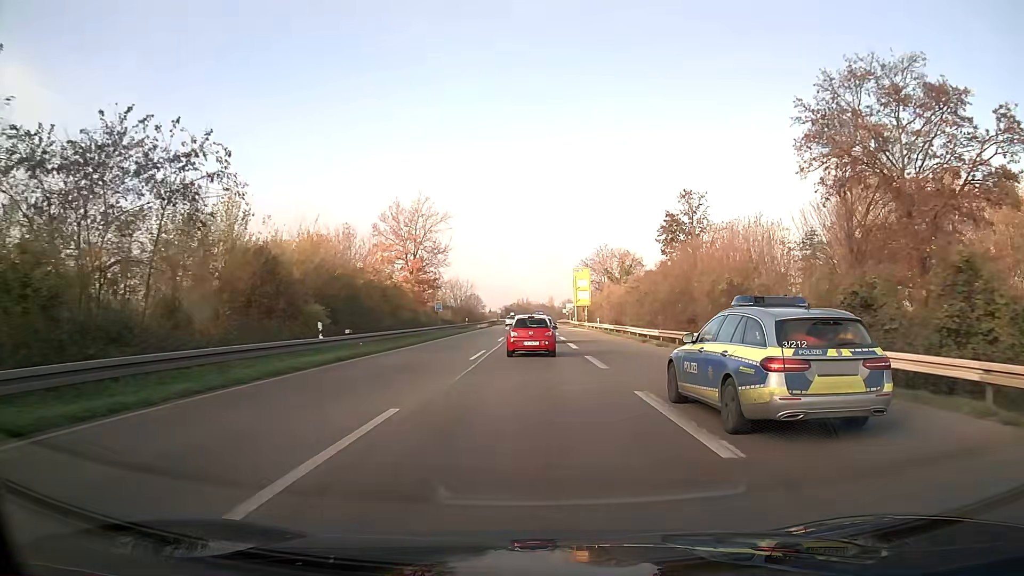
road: trunk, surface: asphalt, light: Day
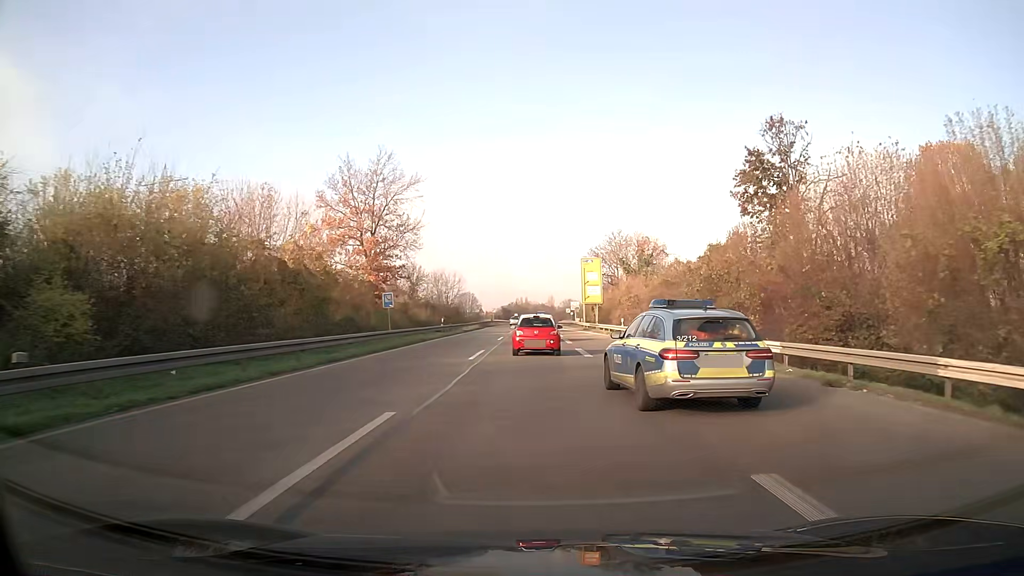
(0.0, +18.7) m; 0°
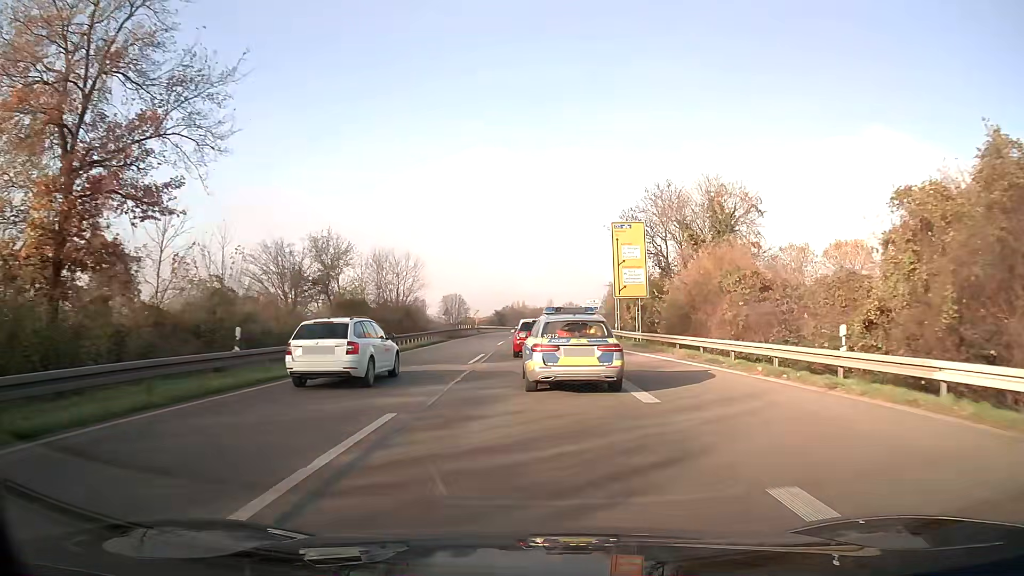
(+0.1, +36.6) m; 0°
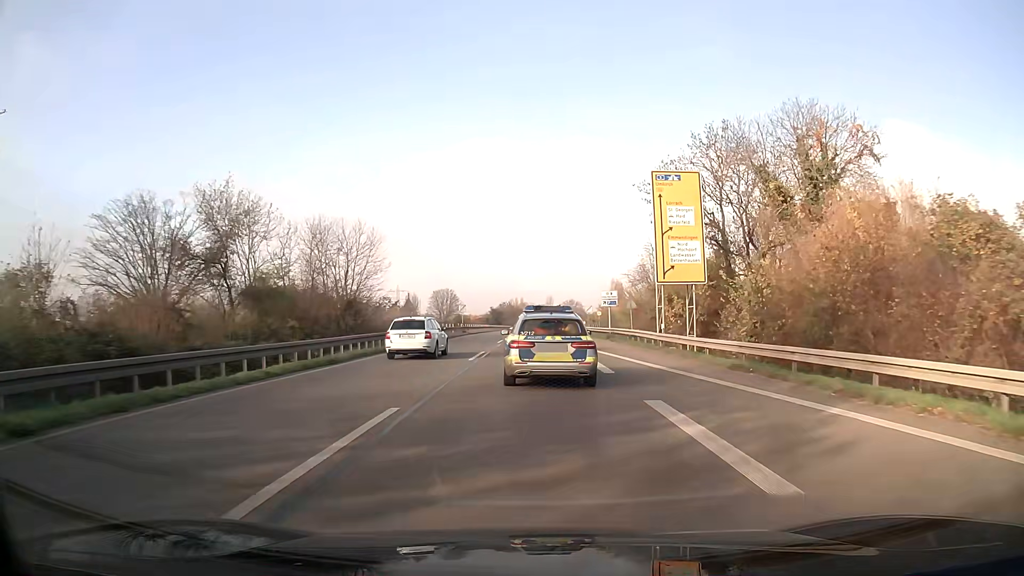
(0.0, +18.1) m; 0°
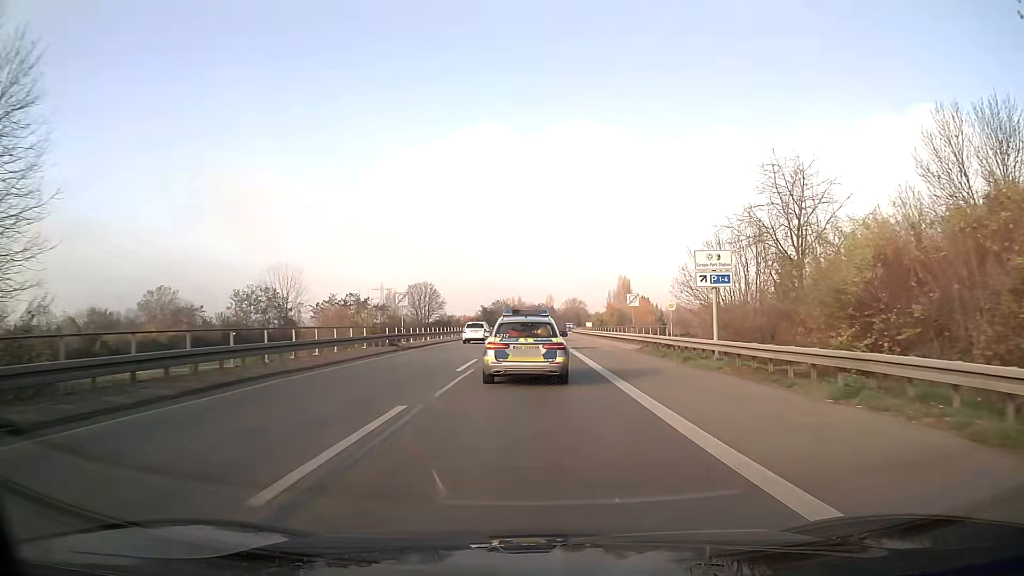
(0.0, +36.2) m; 0°
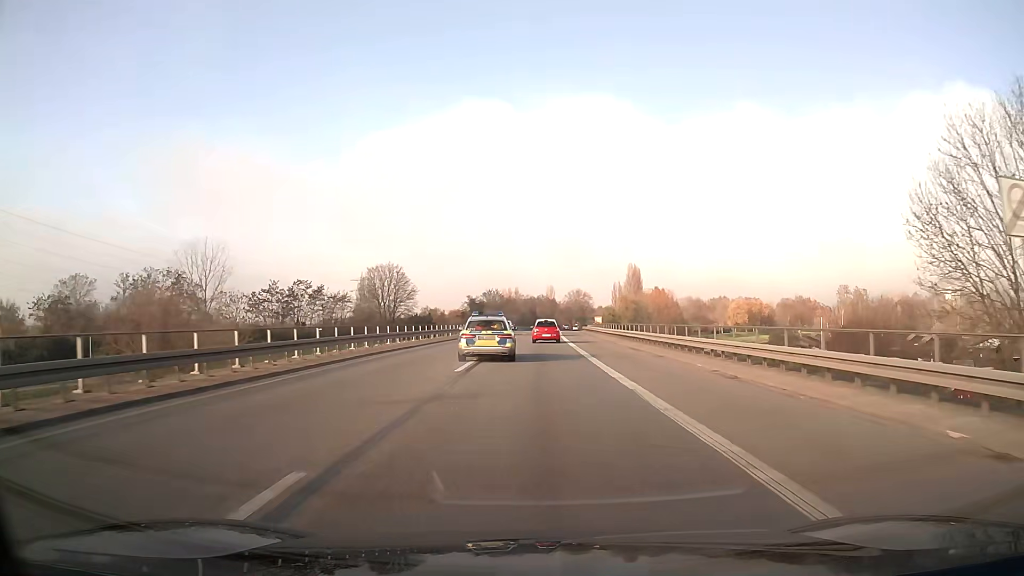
(0.0, +37.4) m; 0°
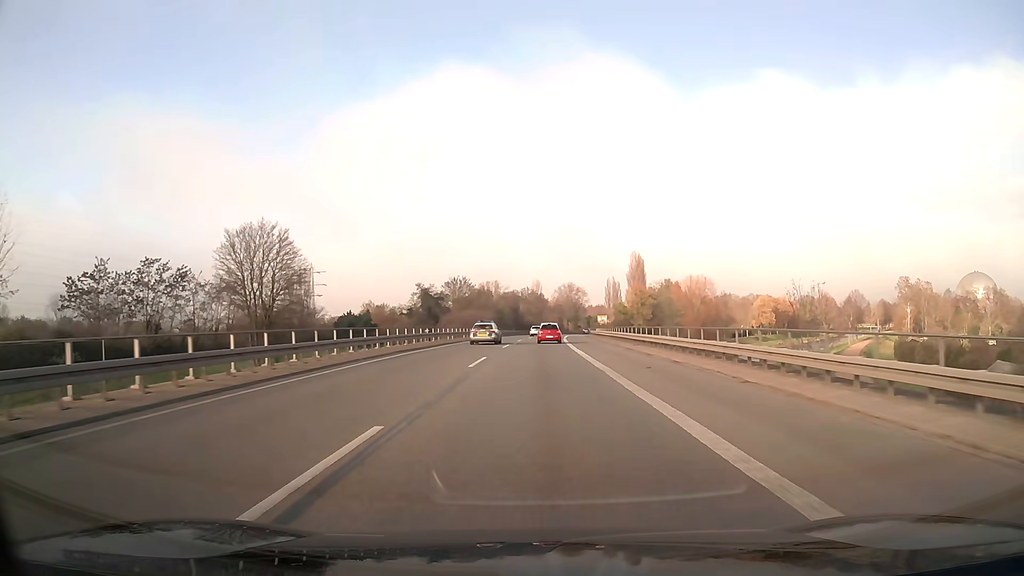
(+0.5, +51.2) m; +1°
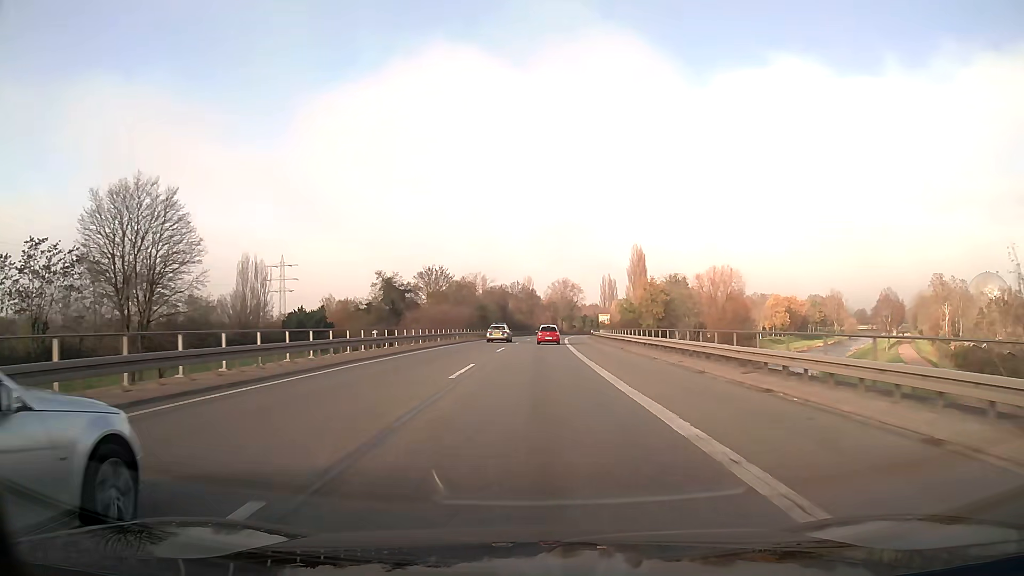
(+0.1, +22.0) m; +1°
